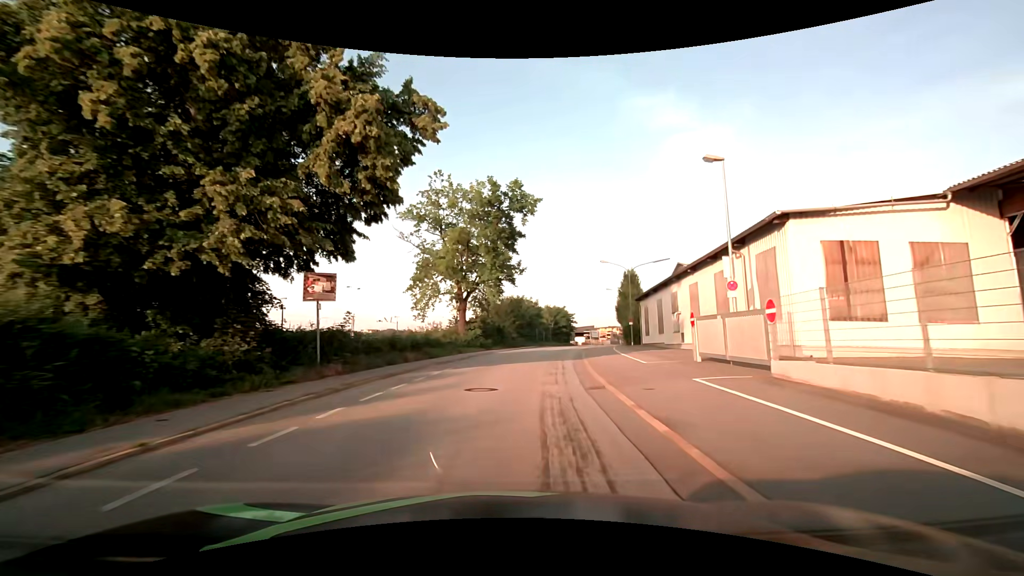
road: residential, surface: asphalt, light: Day
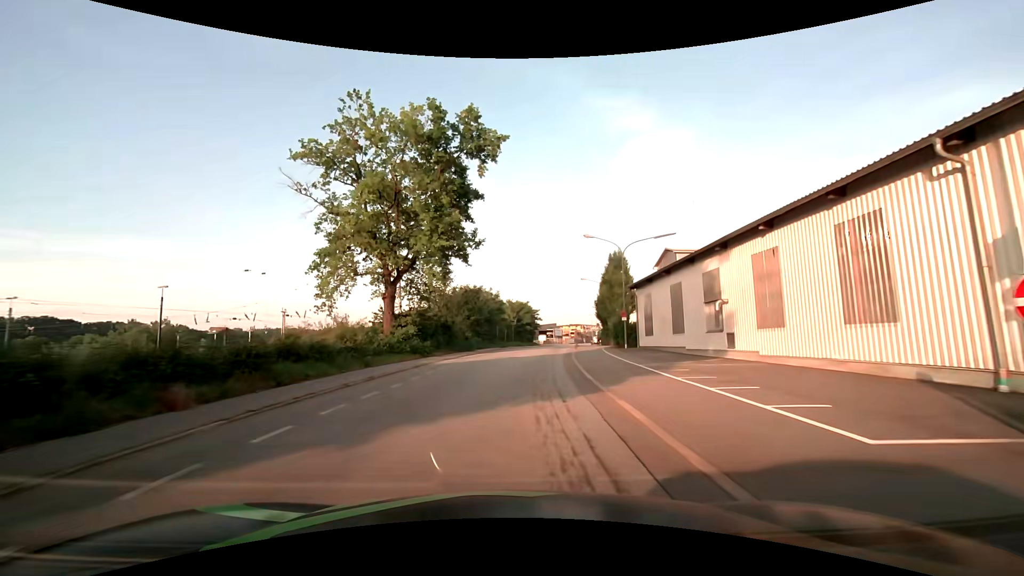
(+0.6, +13.8) m; +5°
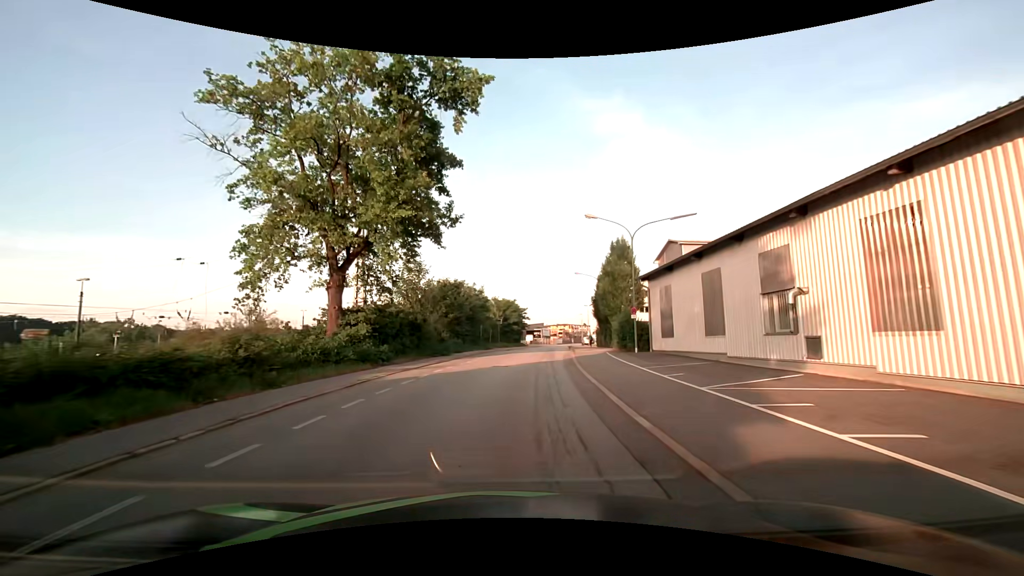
(+0.1, +7.1) m; +1°
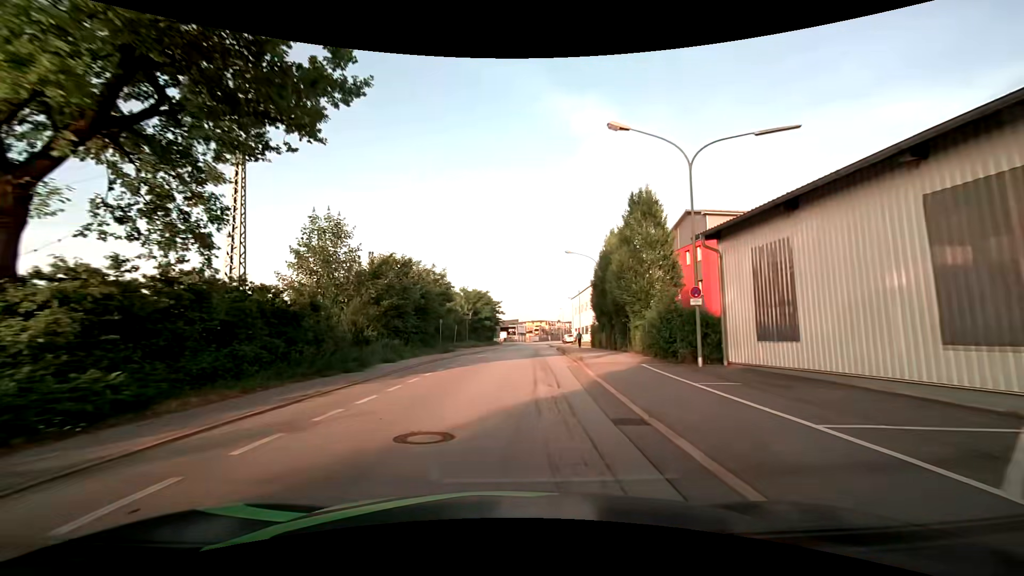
(+0.5, +14.1) m; +4°
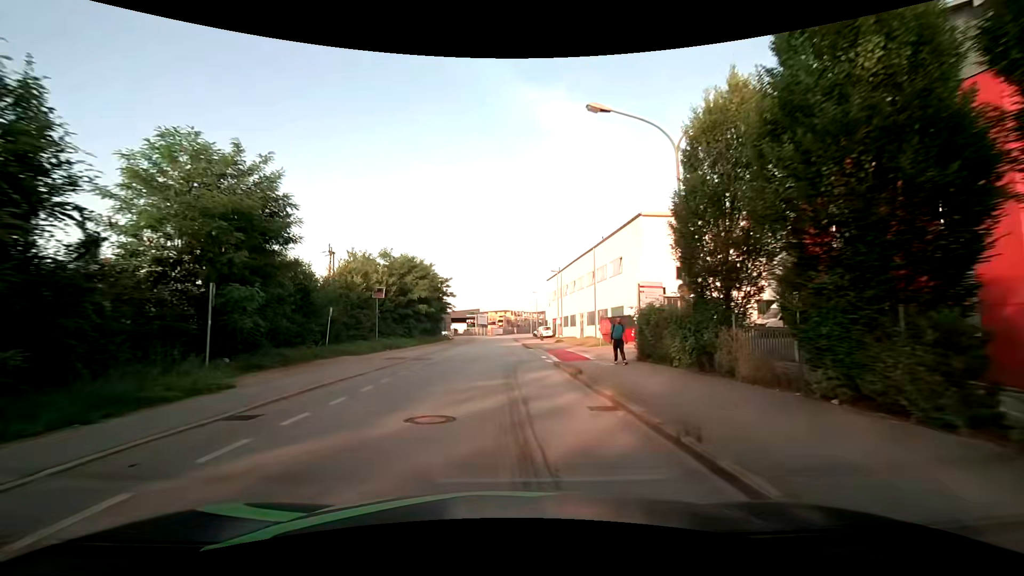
(+1.2, +28.7) m; +4°
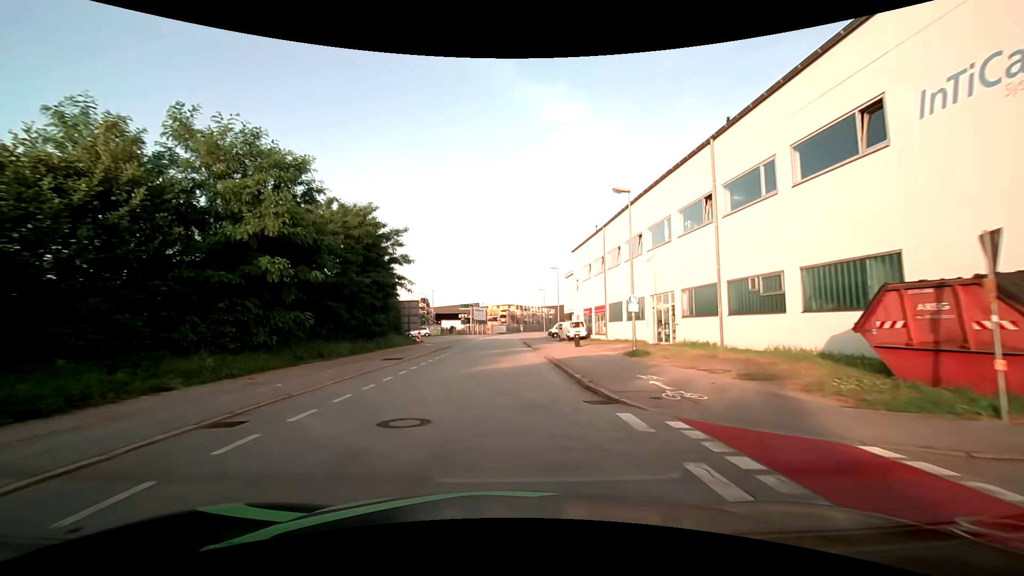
(+0.1, +30.3) m; 0°
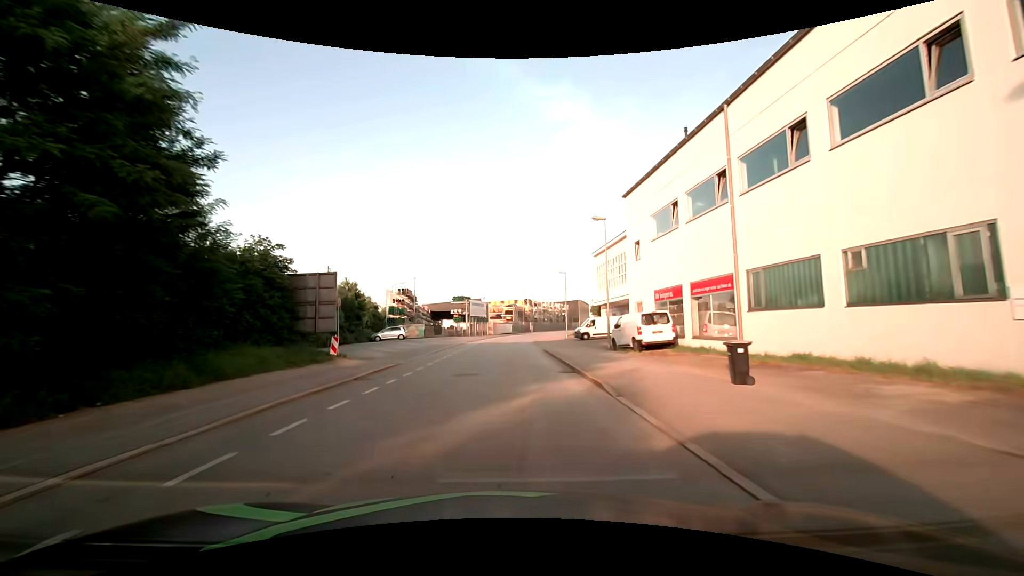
(-0.1, +23.5) m; -1°
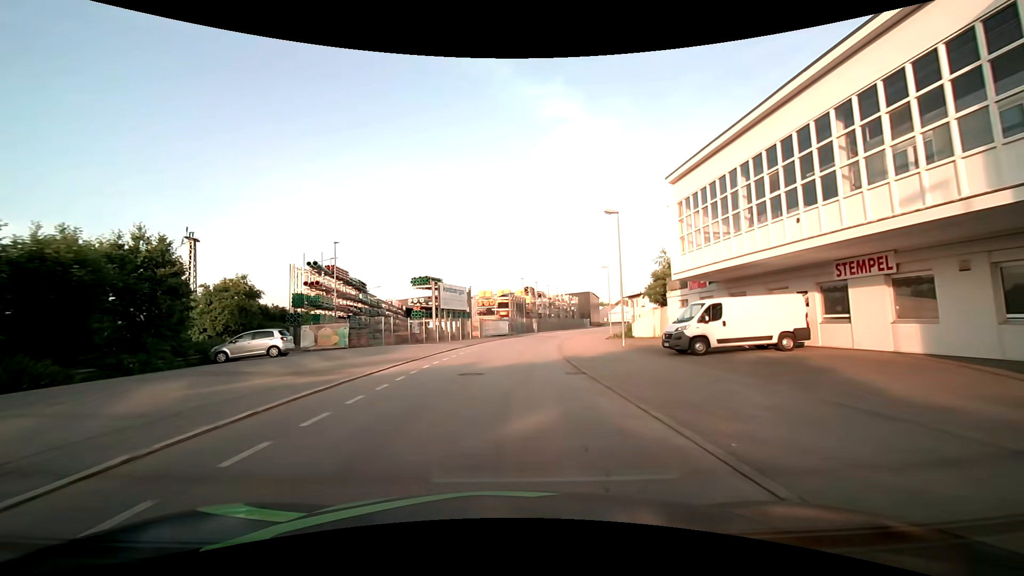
(+0.1, +29.9) m; 0°
(0, +10) (0, +20) (+1, +30) (+2, +40) (+4, +50) (+6, +59) (+9, +69) (+12, +79) (+15, +88) (+18, +98) m
